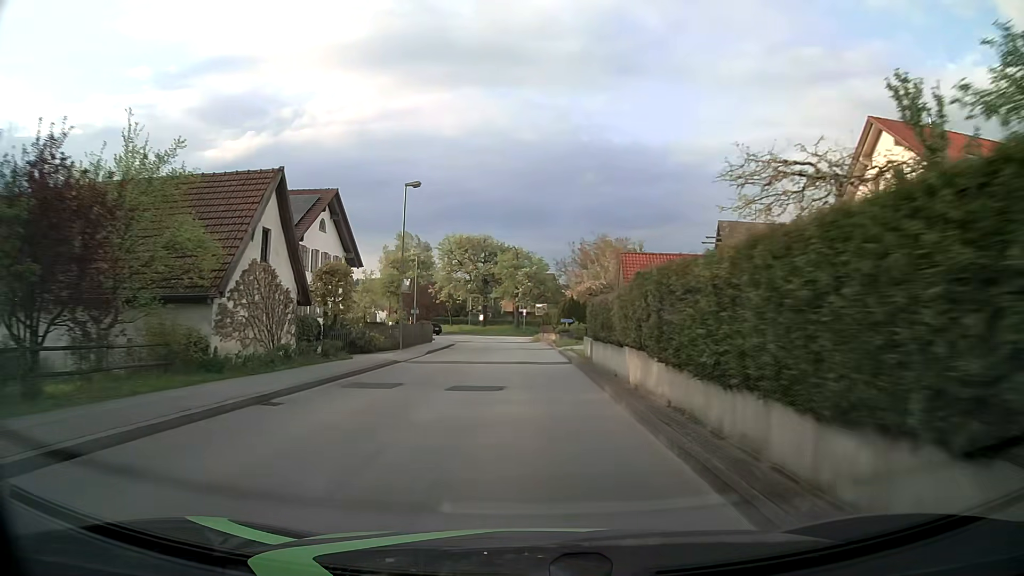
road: unclassified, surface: asphalt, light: Day
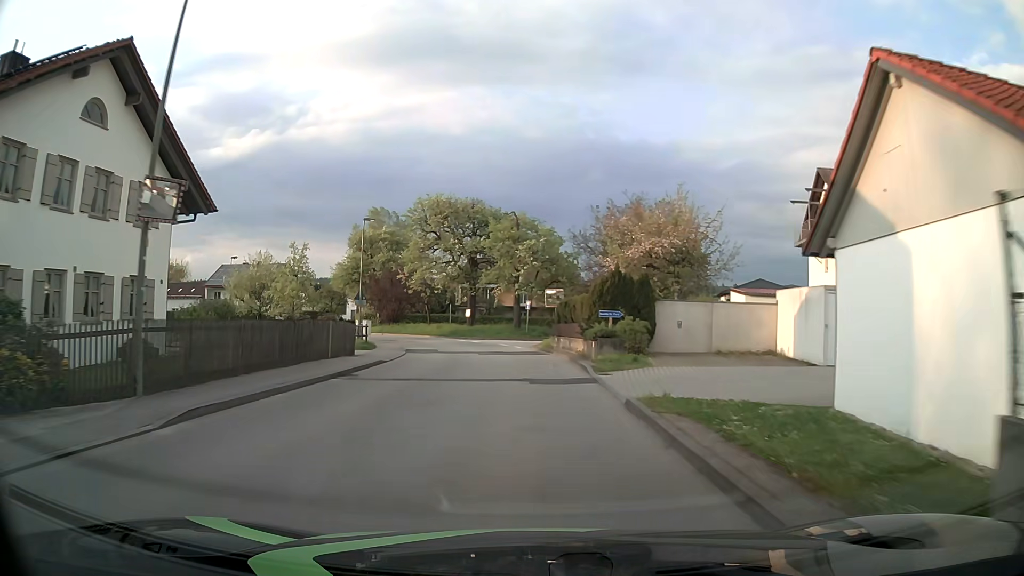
(0.0, +23.0) m; 0°
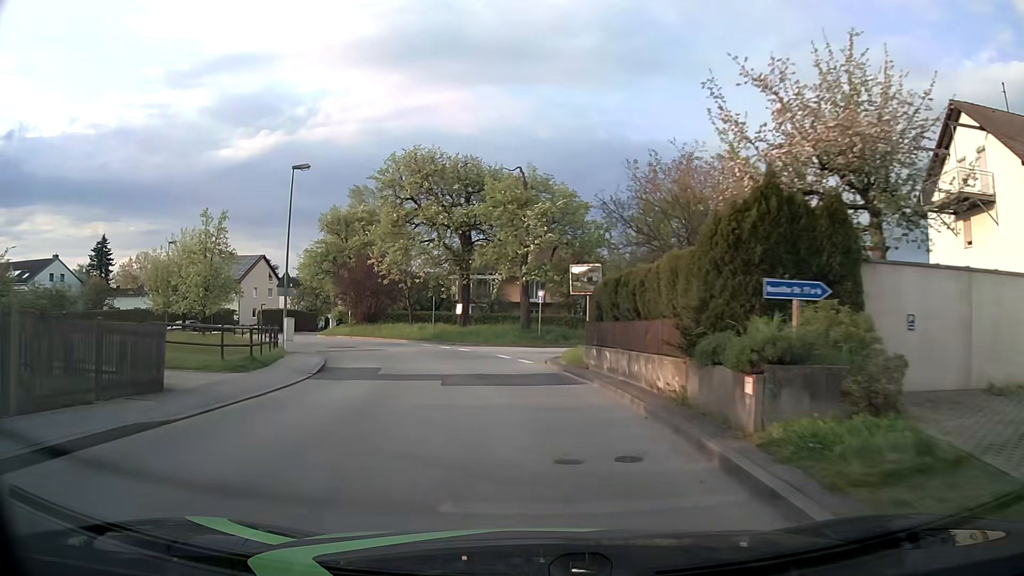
(-0.1, +15.3) m; -1°
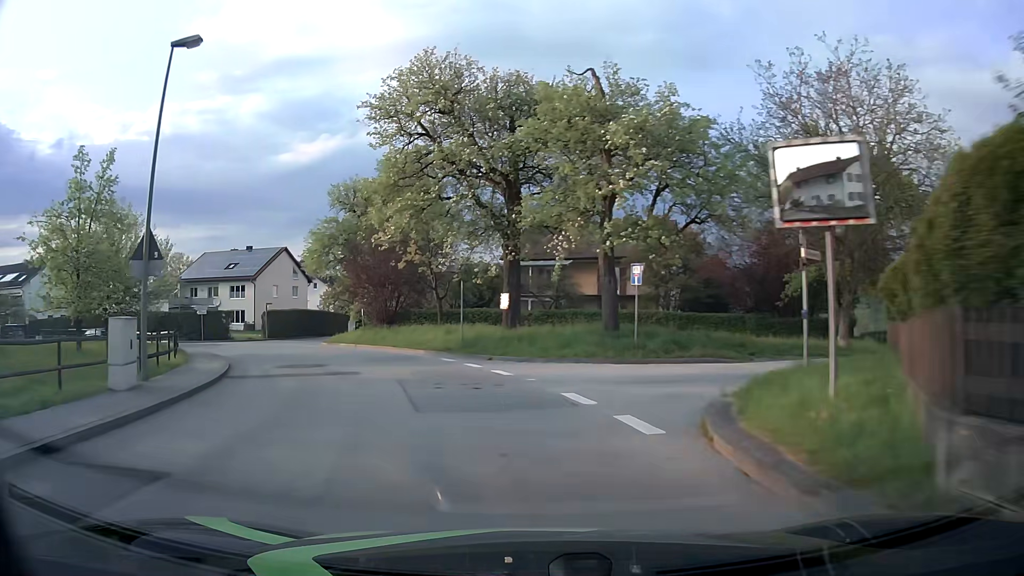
(-0.5, +15.0) m; -6°
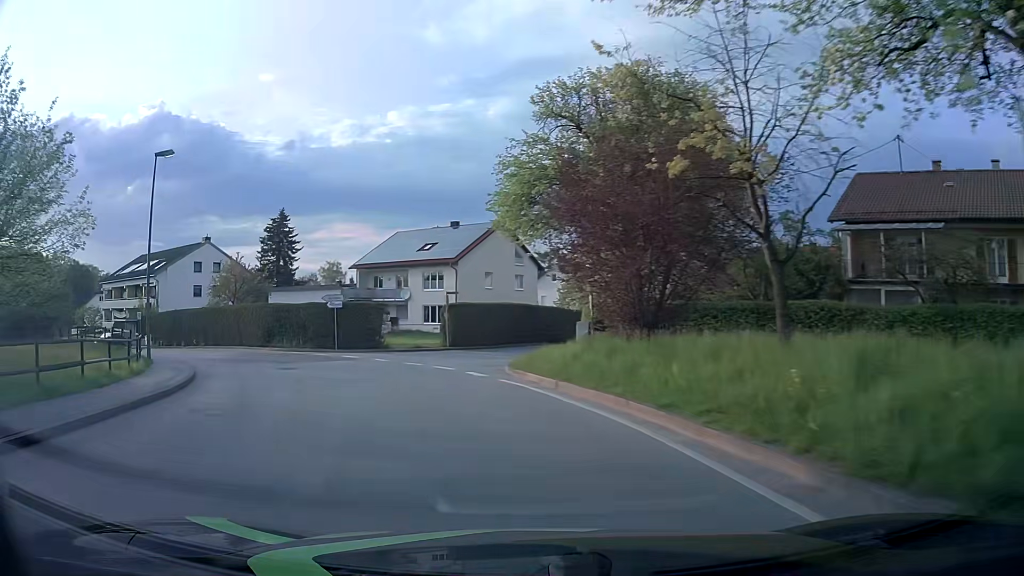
(-3.8, +21.2) m; -22°
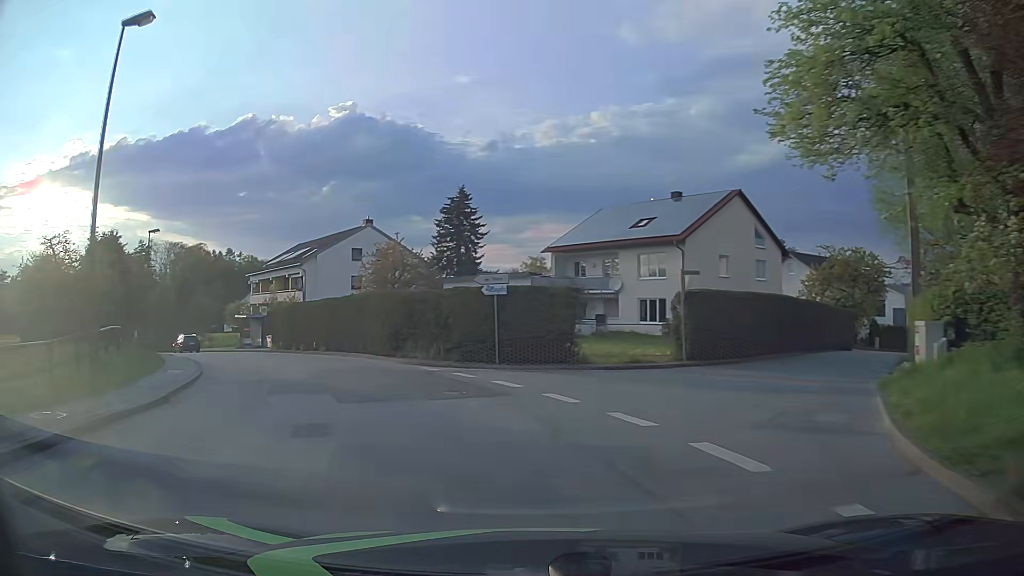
(-2.1, +13.8) m; -17°
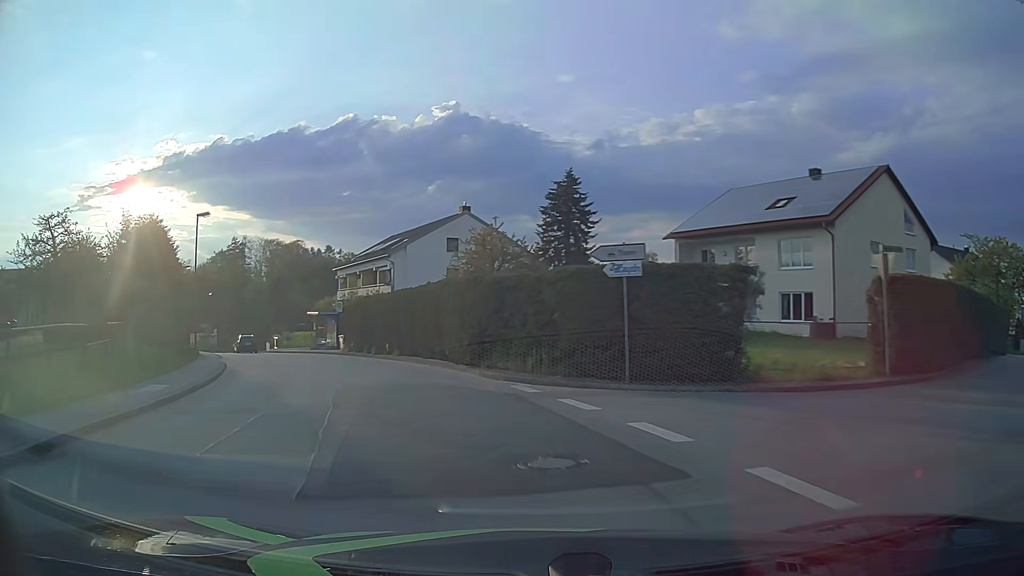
(-0.6, +7.0) m; -10°
